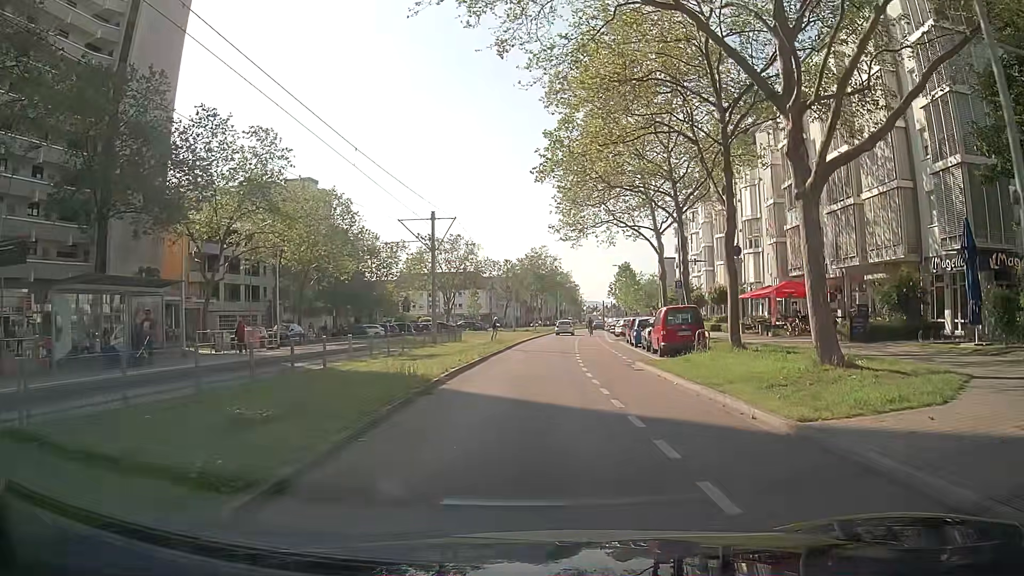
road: tertiary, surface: asphalt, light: Day
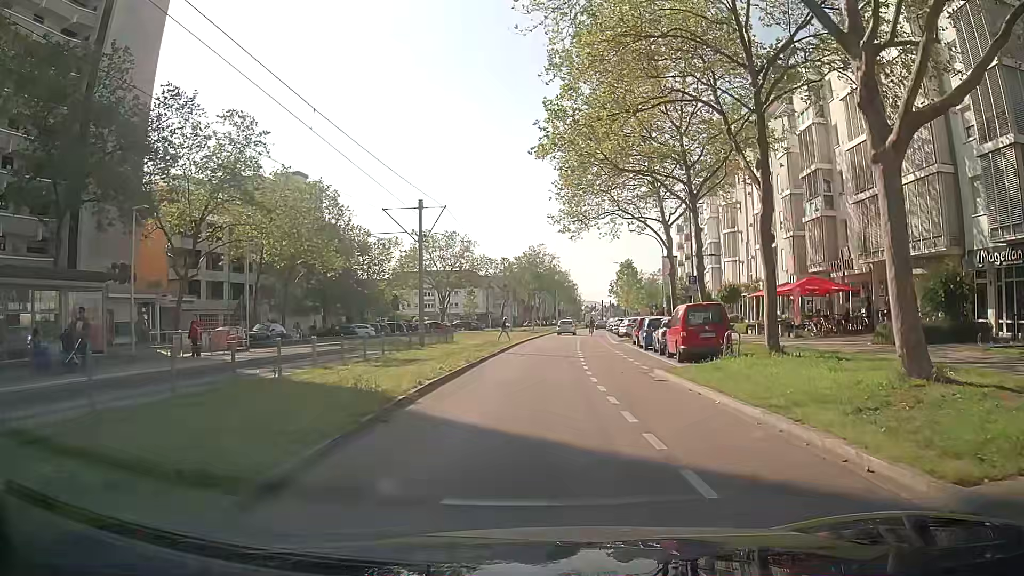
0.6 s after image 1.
(0.0, +3.7) m; 0°
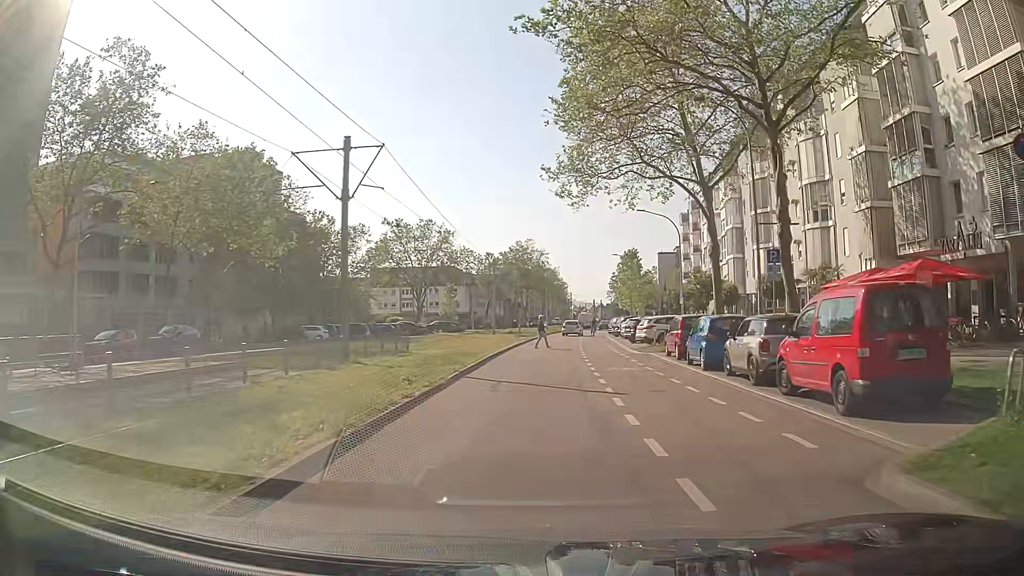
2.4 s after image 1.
(0.0, +12.4) m; +1°
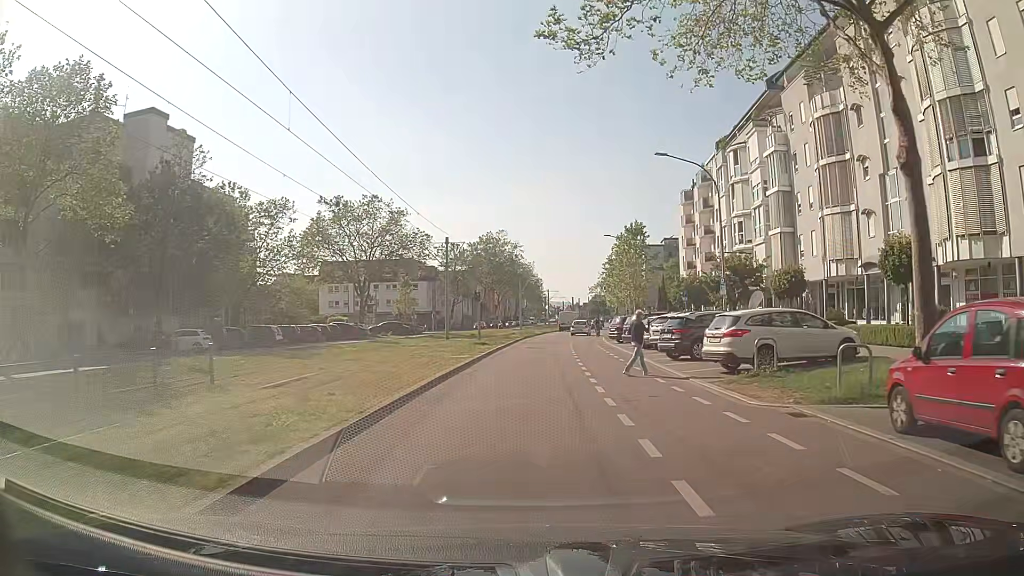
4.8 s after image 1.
(+0.3, +18.2) m; +1°
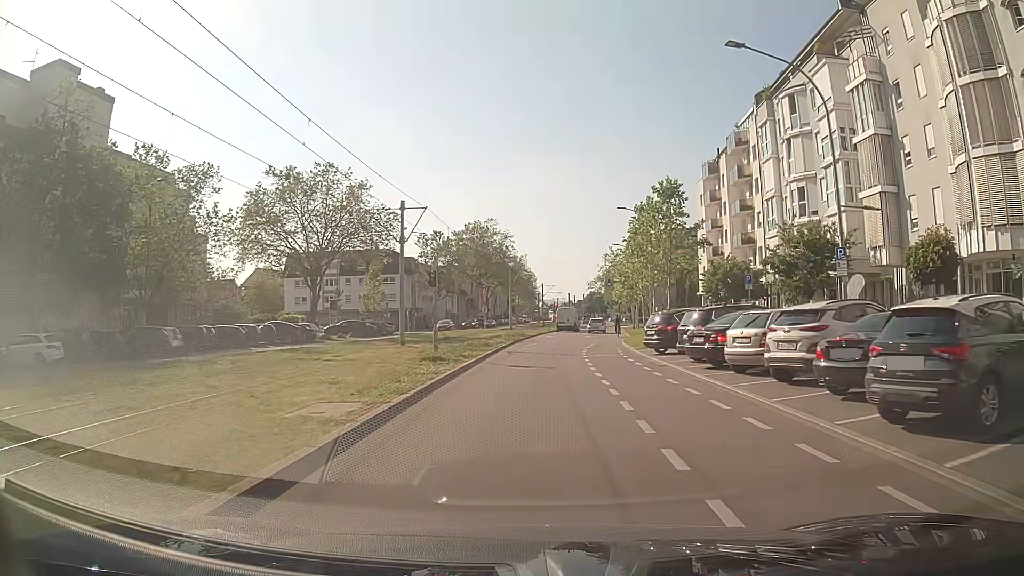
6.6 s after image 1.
(+0.2, +14.8) m; 0°
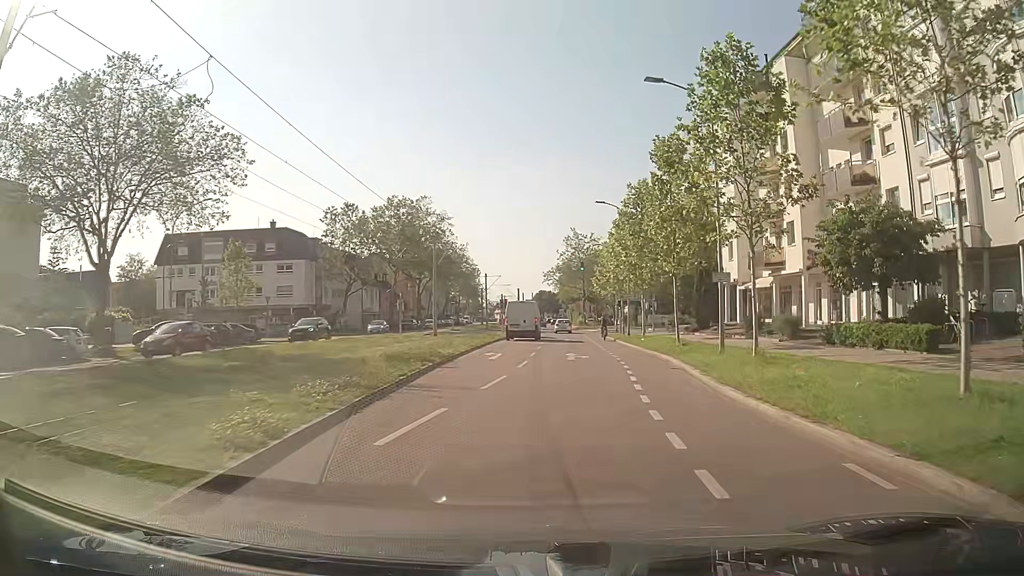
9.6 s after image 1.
(+1.0, +27.3) m; +5°
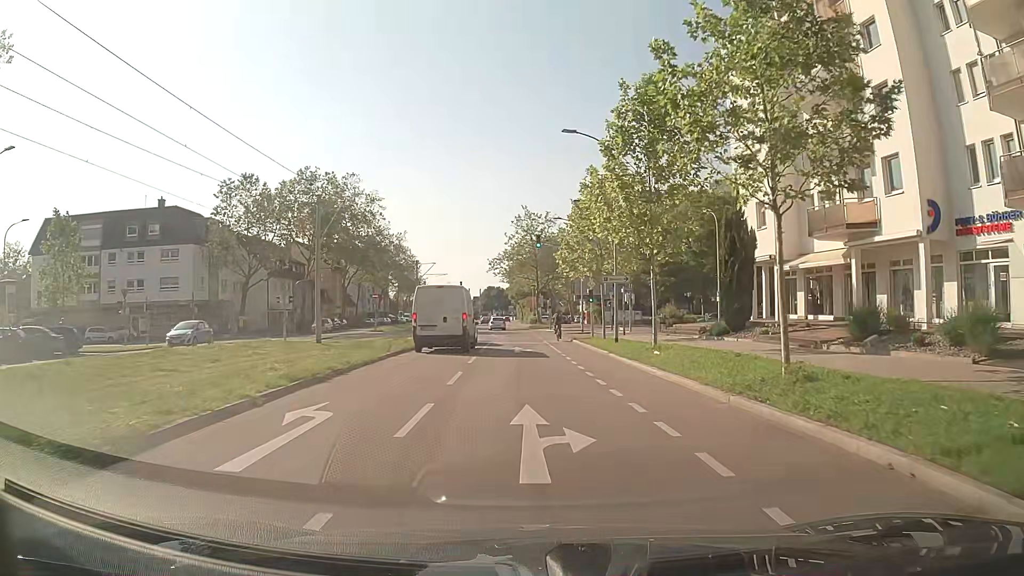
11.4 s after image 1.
(+1.0, +17.5) m; +5°
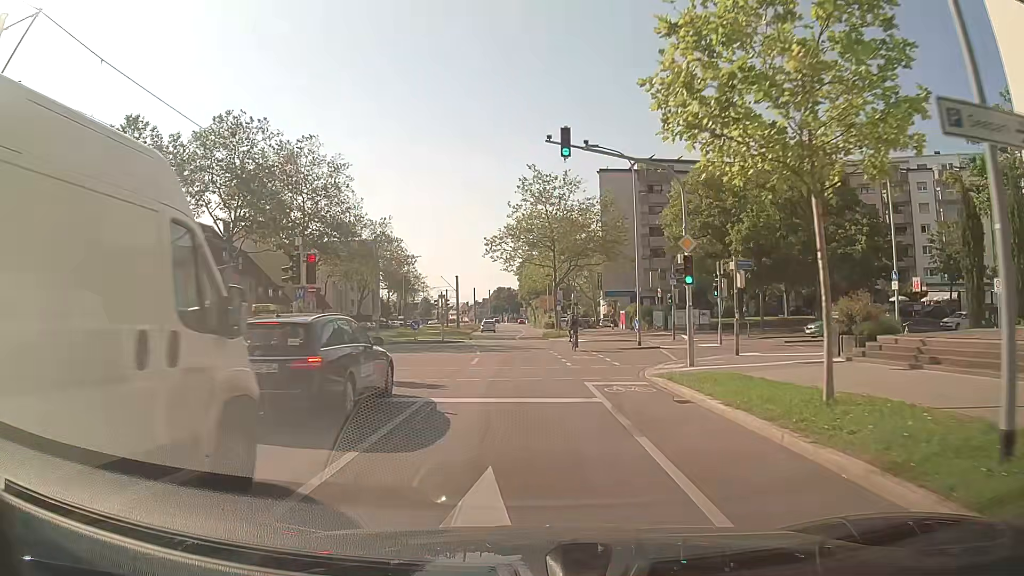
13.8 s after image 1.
(-0.2, +24.4) m; -2°
